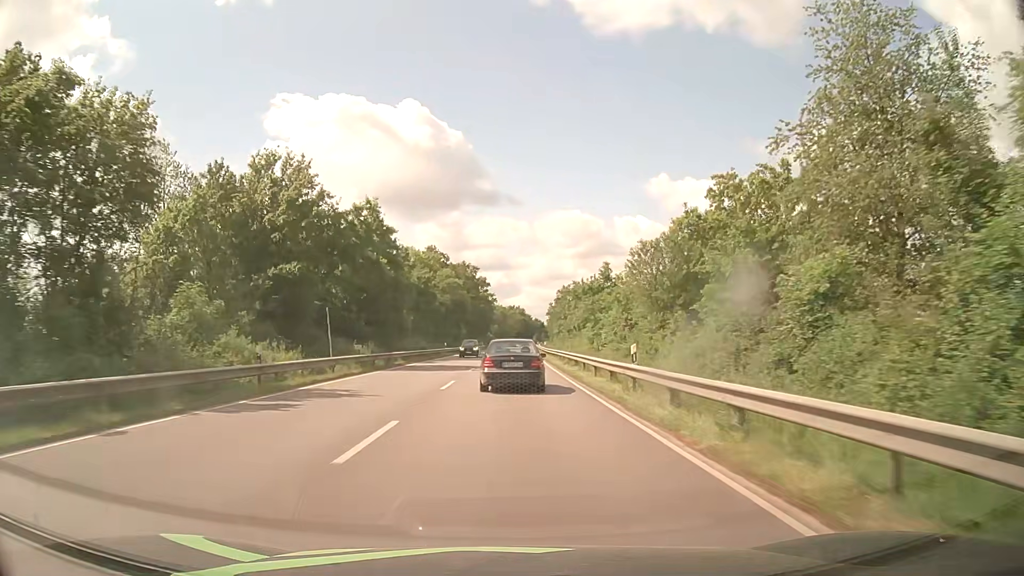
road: primary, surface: asphalt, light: Day
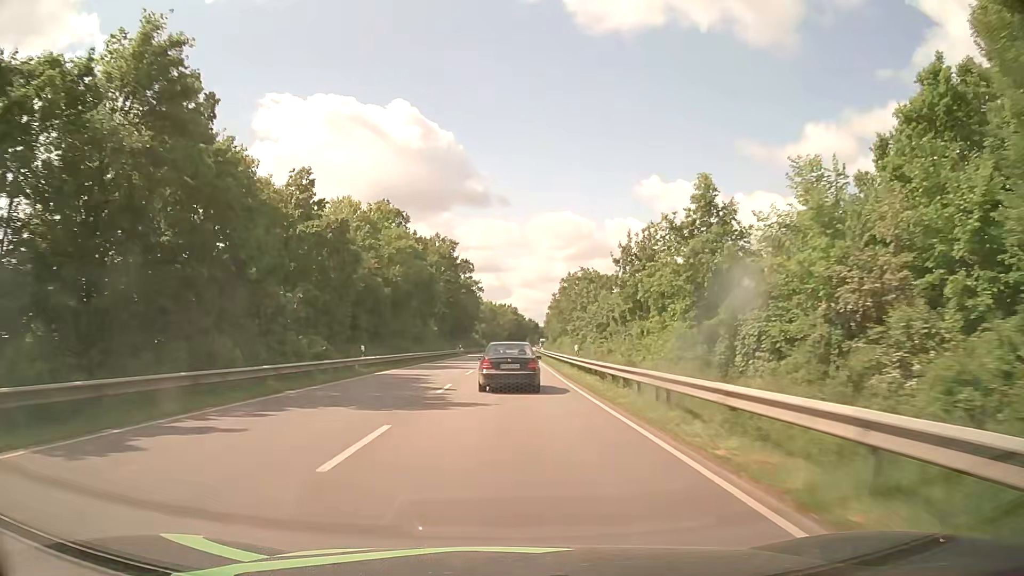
(+0.2, +35.9) m; +1°
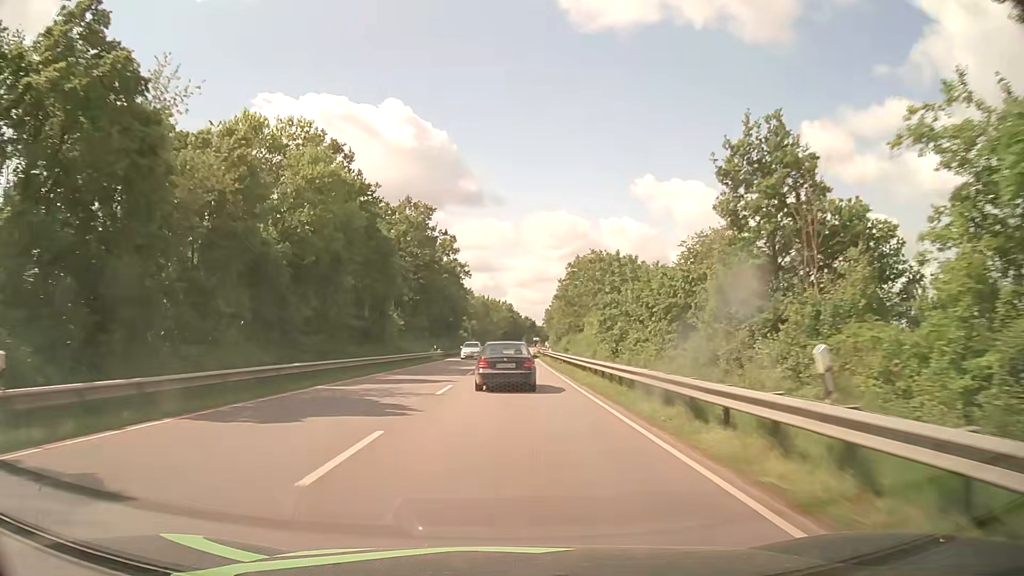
(+0.1, +24.4) m; 0°
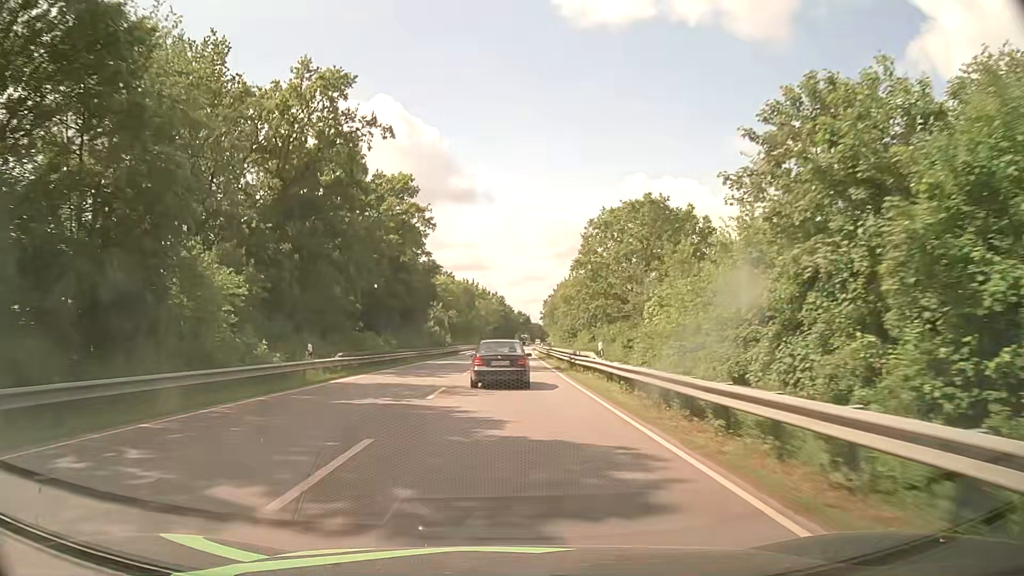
(+0.2, +36.2) m; +1°
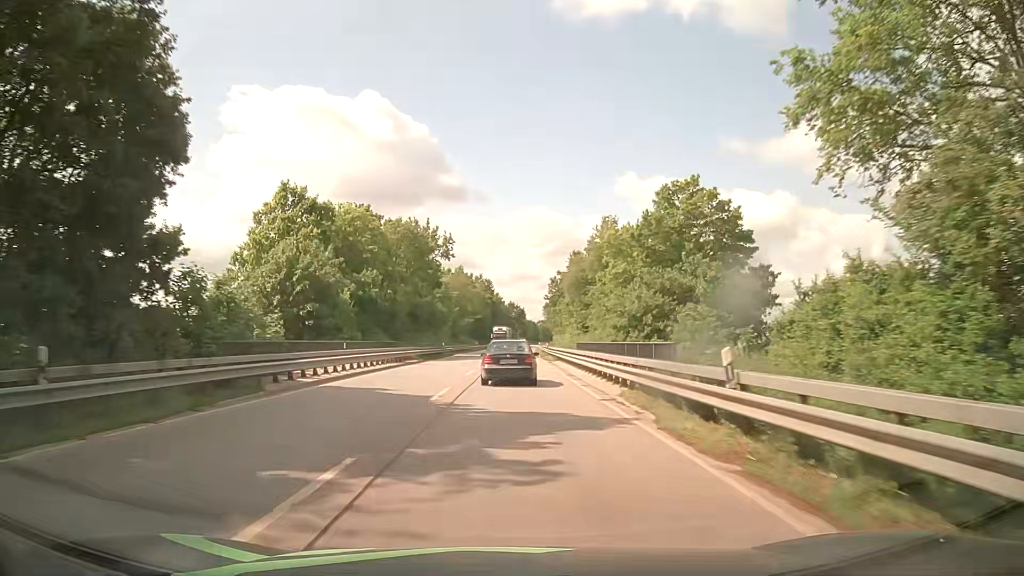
(+0.4, +60.3) m; +2°
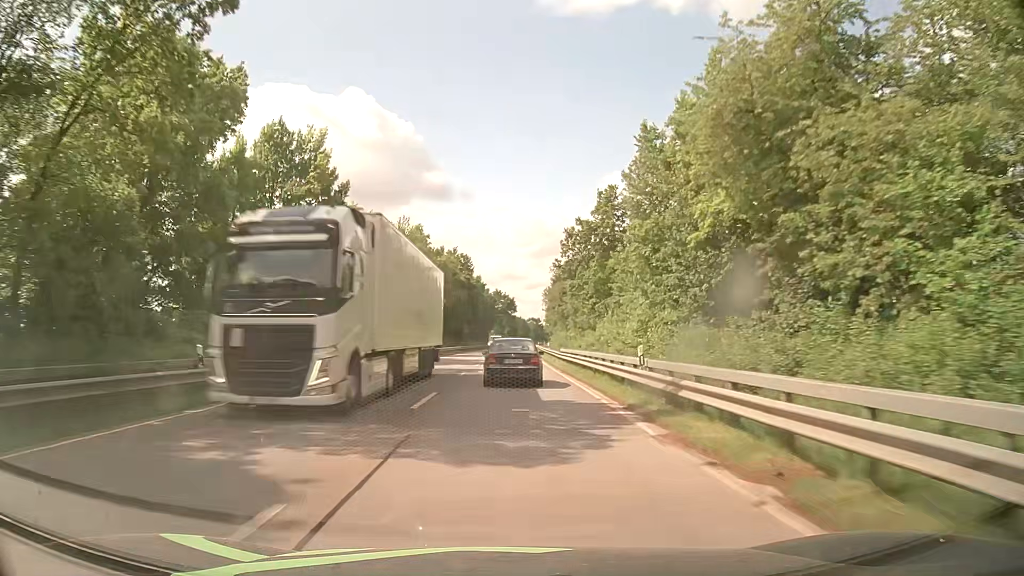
(-0.3, +50.0) m; 0°
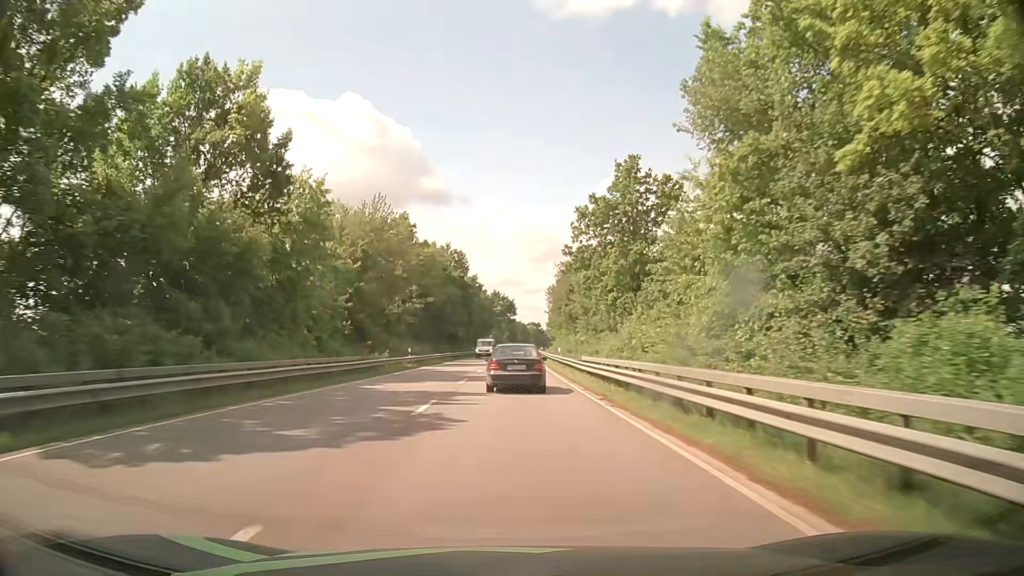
(0.0, +12.5) m; 0°
